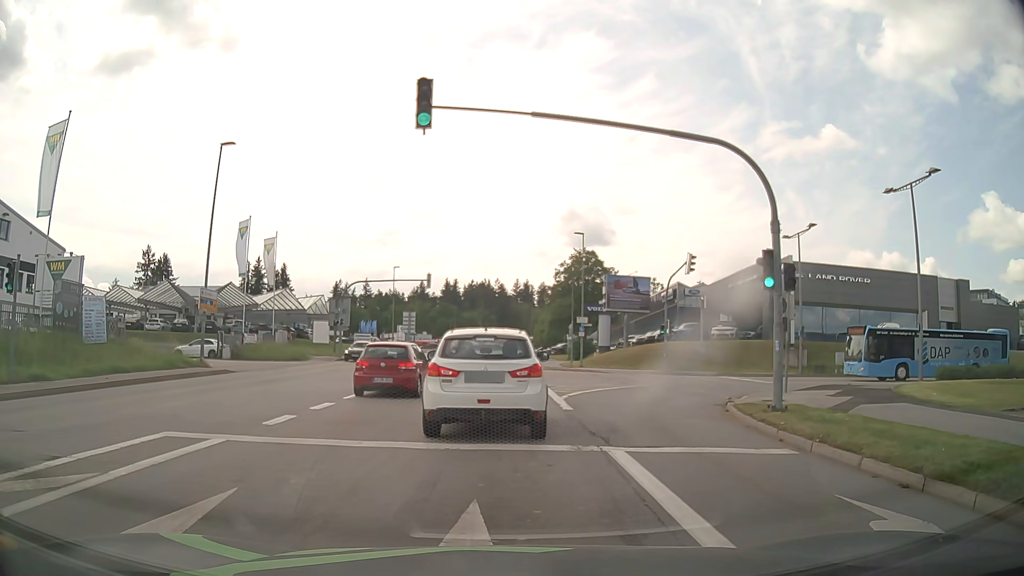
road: tertiary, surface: asphalt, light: Day
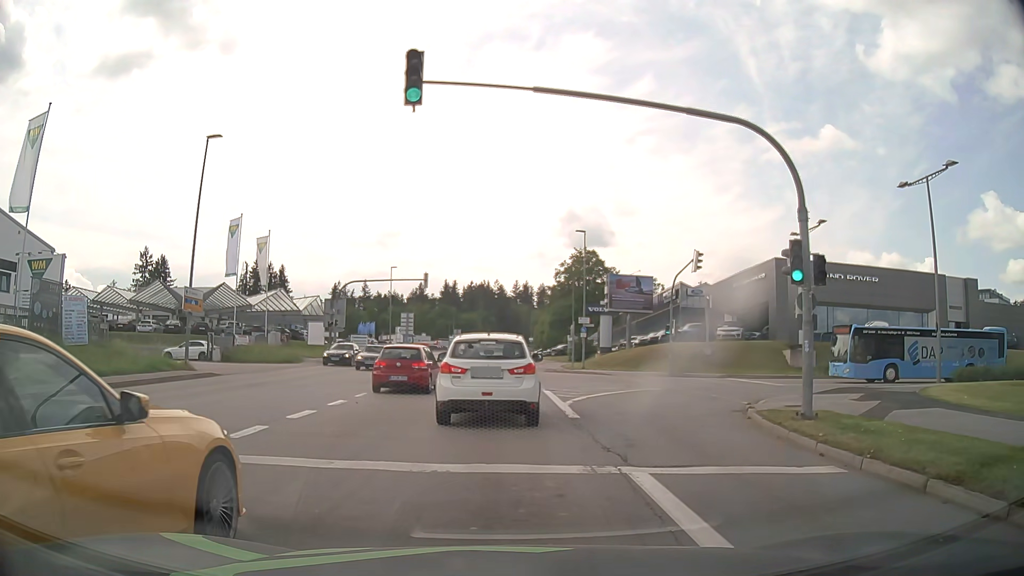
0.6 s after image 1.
(0.0, +1.7) m; 0°
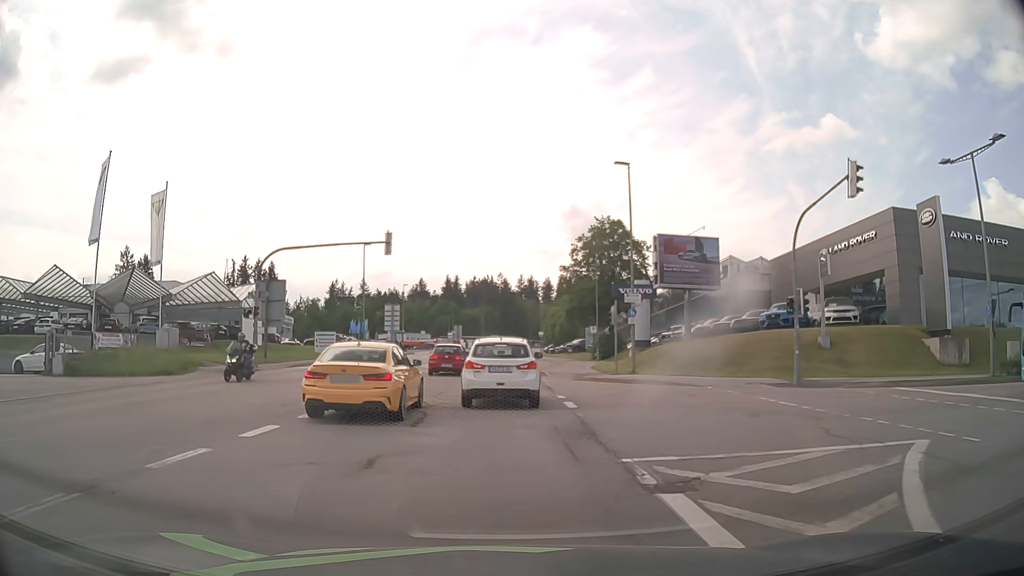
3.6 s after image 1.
(0.0, +18.3) m; -1°
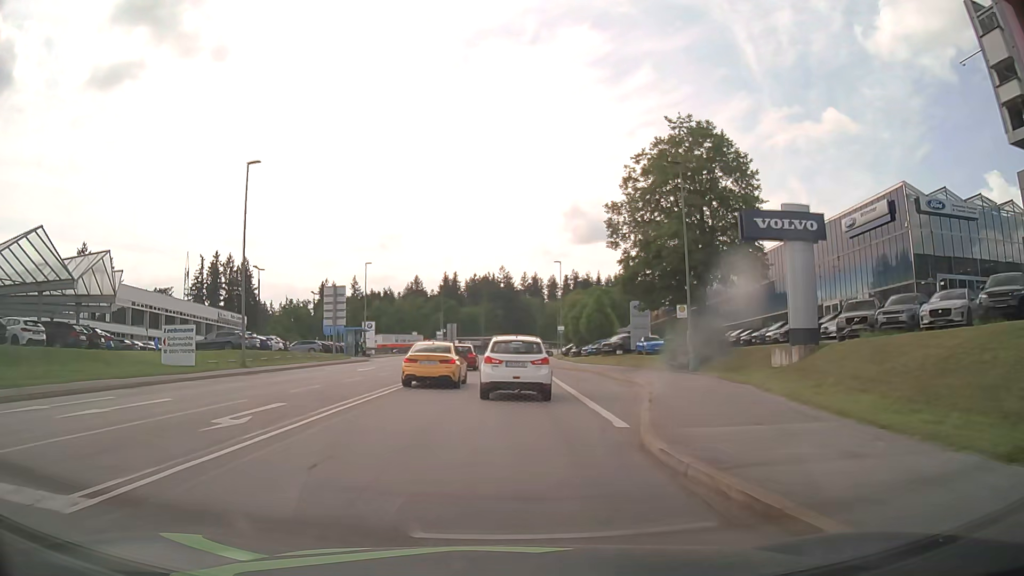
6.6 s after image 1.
(-0.1, +31.1) m; 0°
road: secondary
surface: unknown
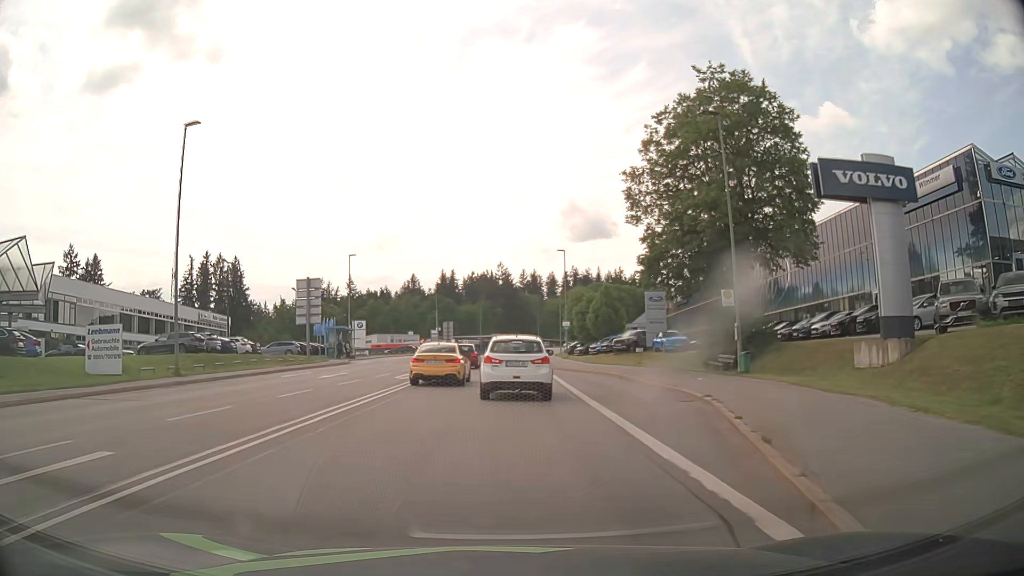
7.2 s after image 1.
(0.0, +7.2) m; 0°
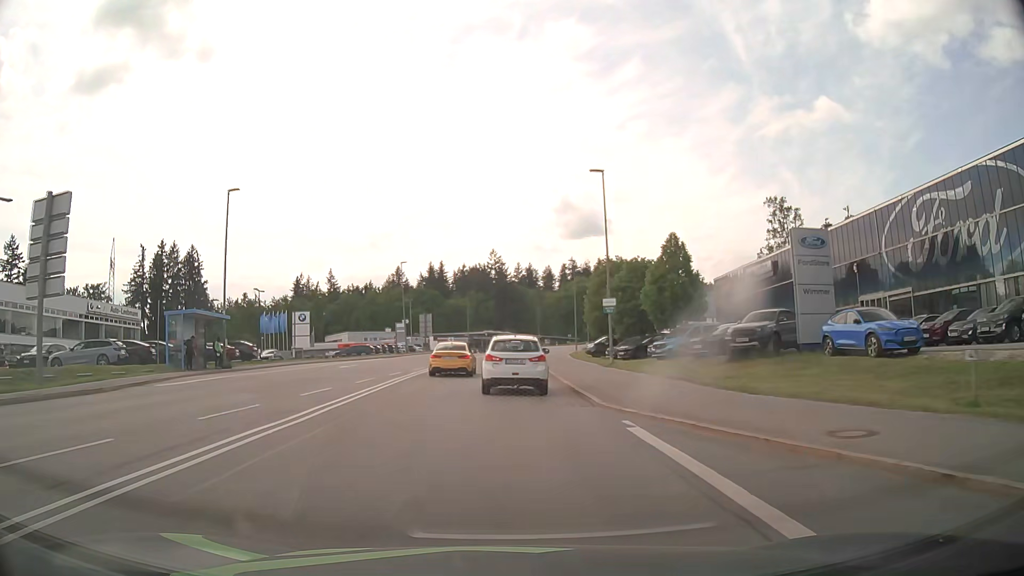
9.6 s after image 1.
(+0.1, +29.5) m; +1°
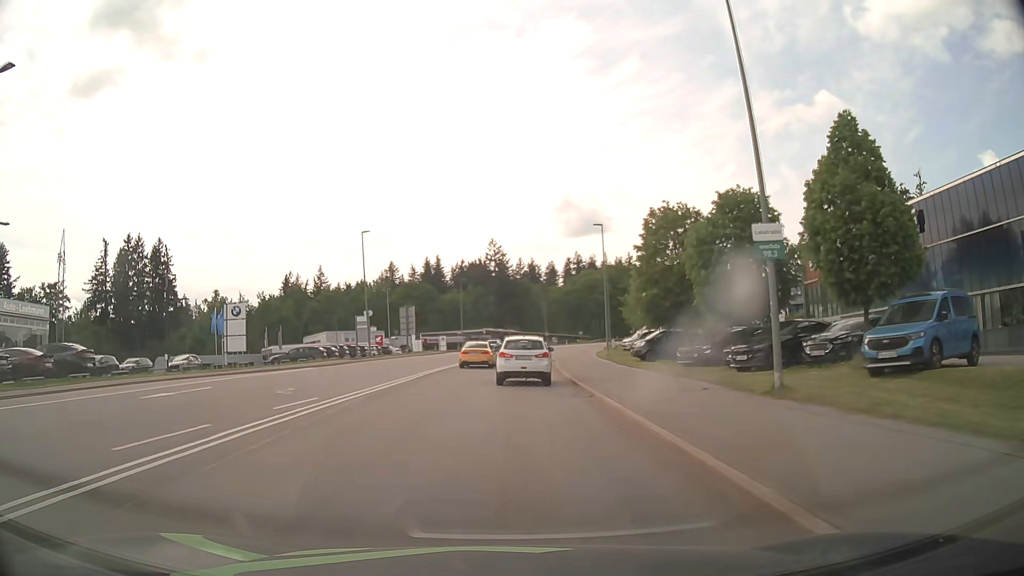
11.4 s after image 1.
(-0.1, +21.6) m; 0°
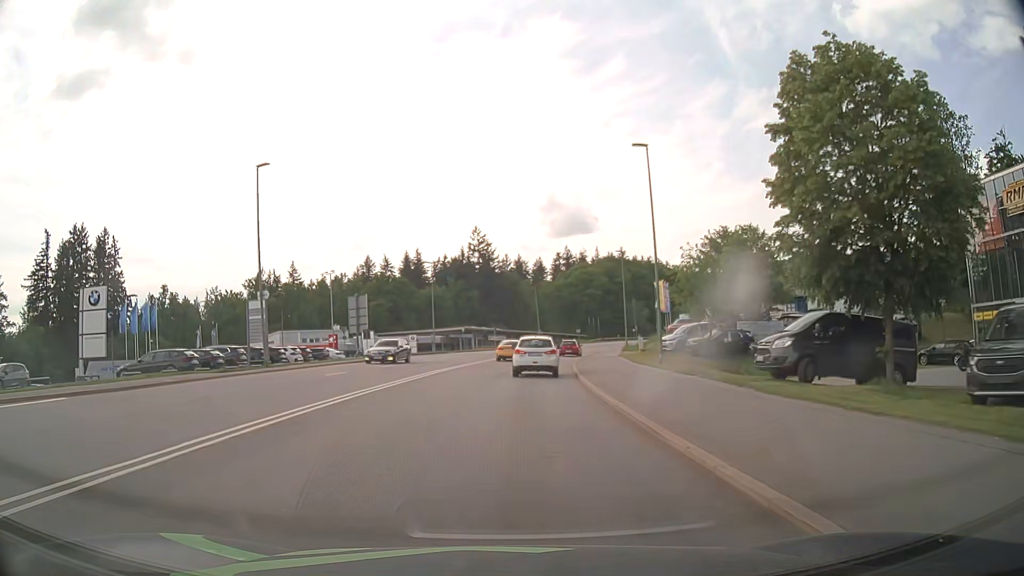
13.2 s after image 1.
(+0.2, +21.9) m; +1°
(0, +10) (0, +20) (+1, +30) (+2, +40) (+3, +50) (+5, +60) (+7, +70) (+9, +79) (+12, +89) (+15, +98) m
